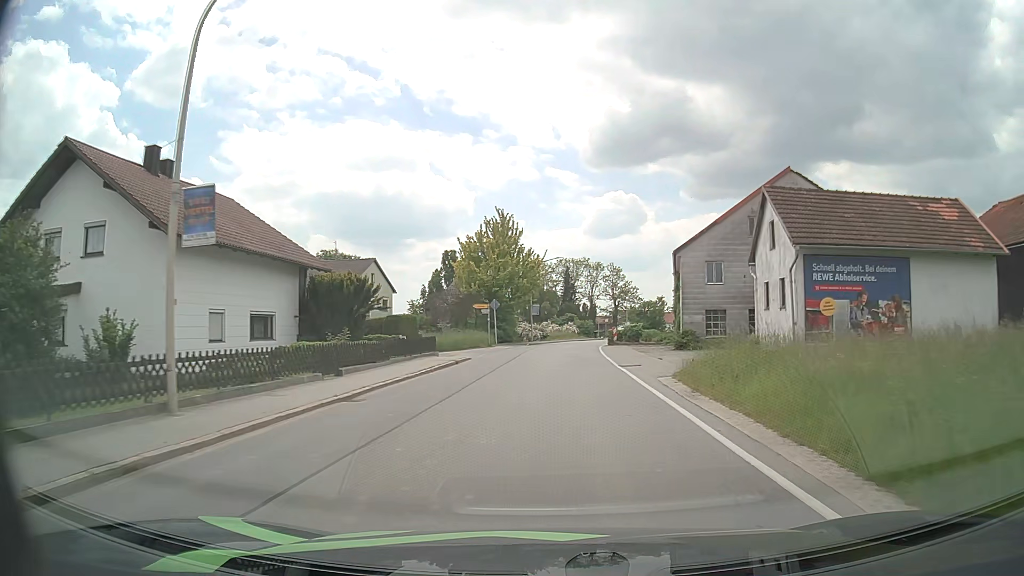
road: secondary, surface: asphalt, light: Day
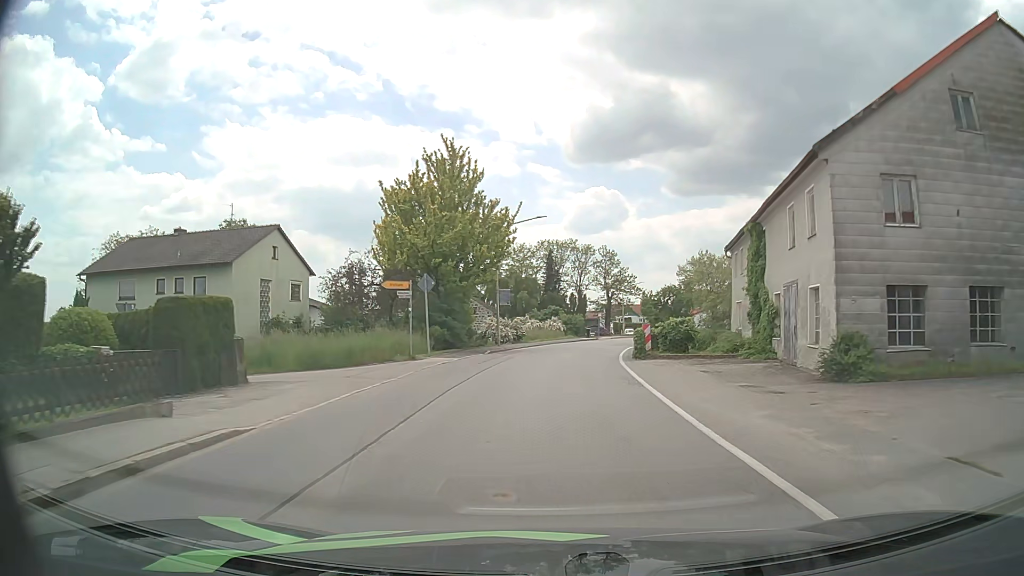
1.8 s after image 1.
(+0.3, +20.7) m; +2°
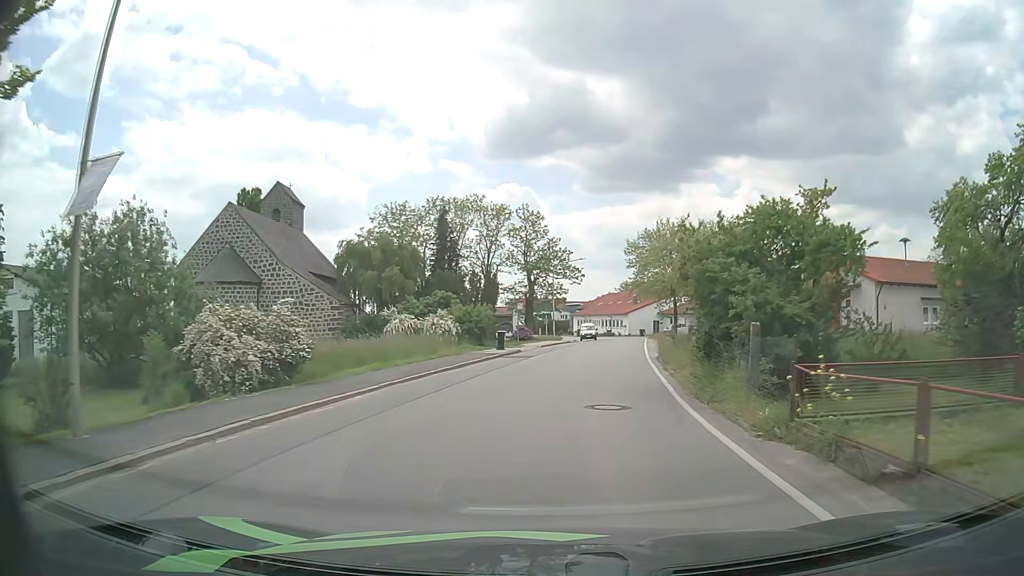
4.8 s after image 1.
(+1.5, +31.9) m; +8°
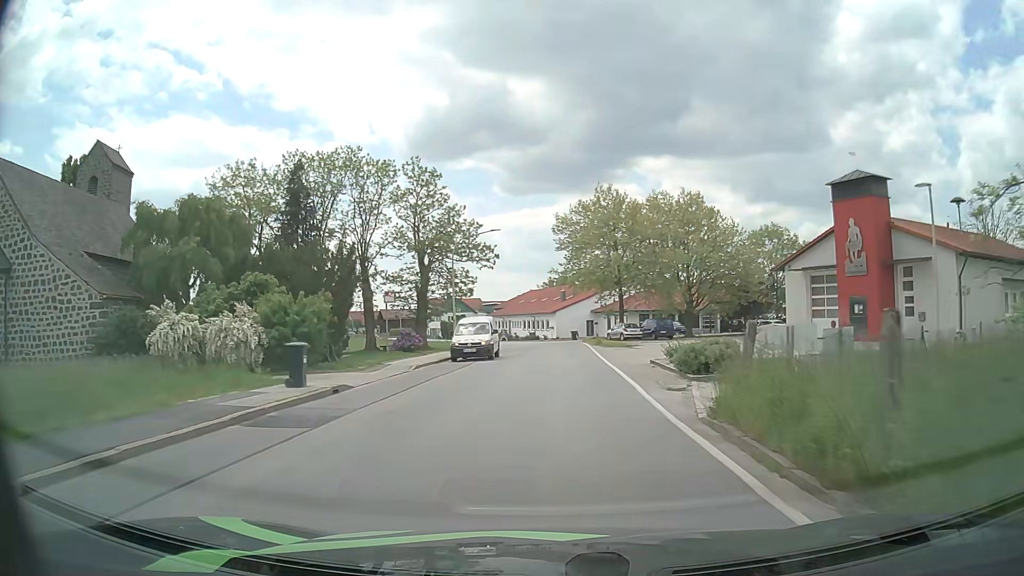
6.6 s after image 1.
(+1.1, +19.4) m; +6°
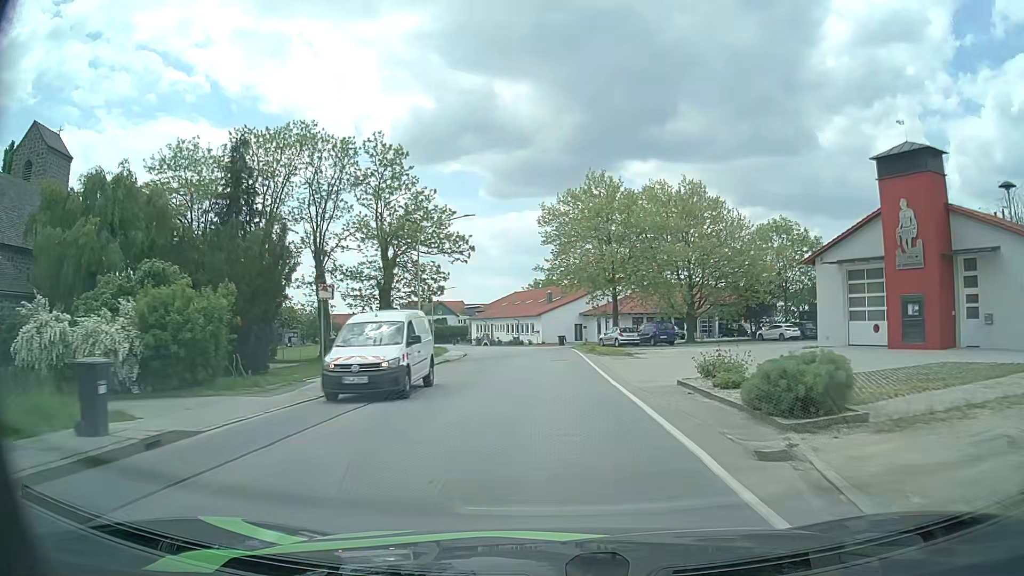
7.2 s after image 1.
(+0.1, +6.9) m; +1°
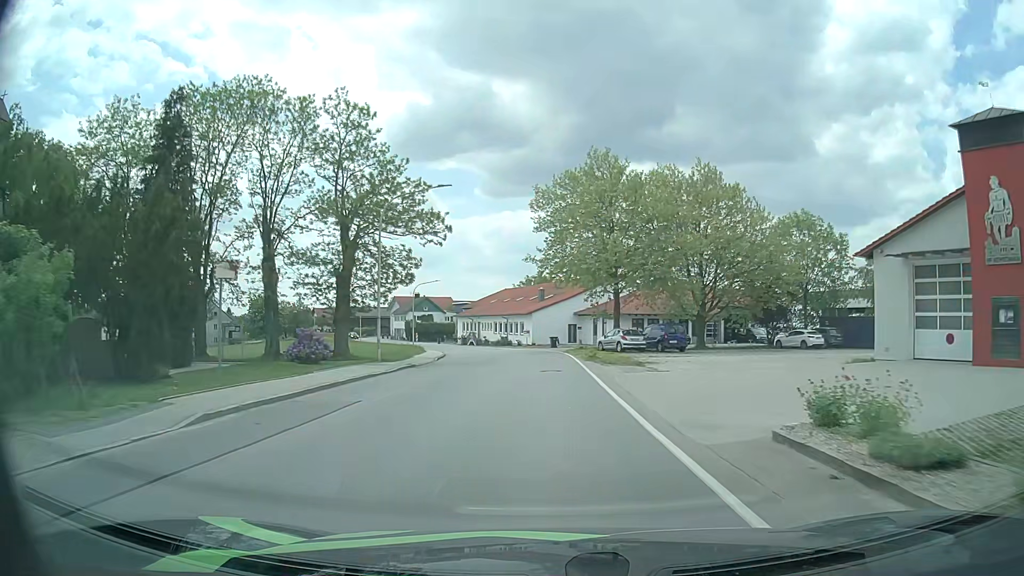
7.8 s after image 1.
(0.0, +7.0) m; +1°
(0, +10) (0, +20) (0, +30) (0, +40) (-1, +50) (-3, +60) (-5, +70) (-8, +79) (-12, +88) (-16, +98) m
